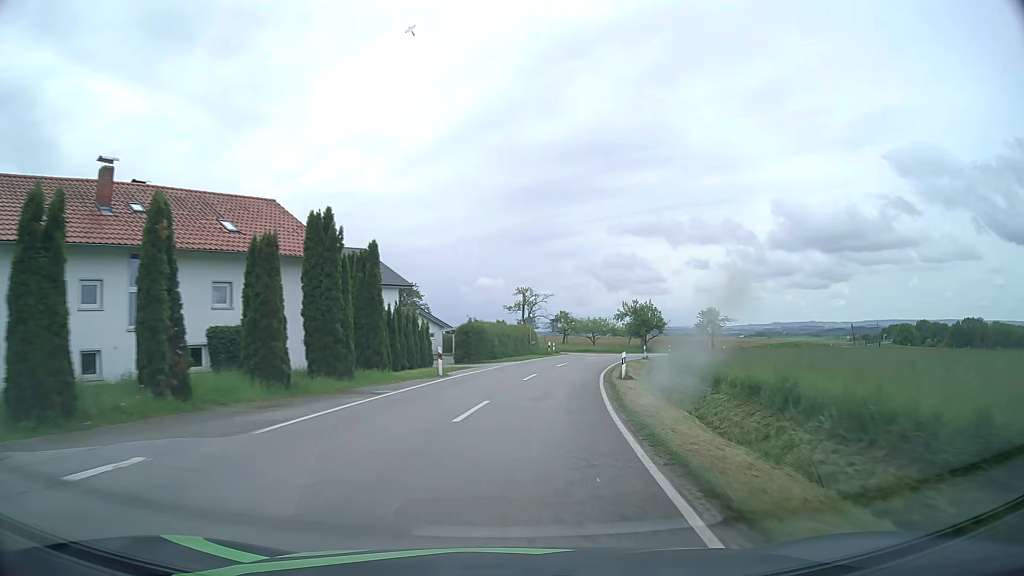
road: tertiary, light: Day
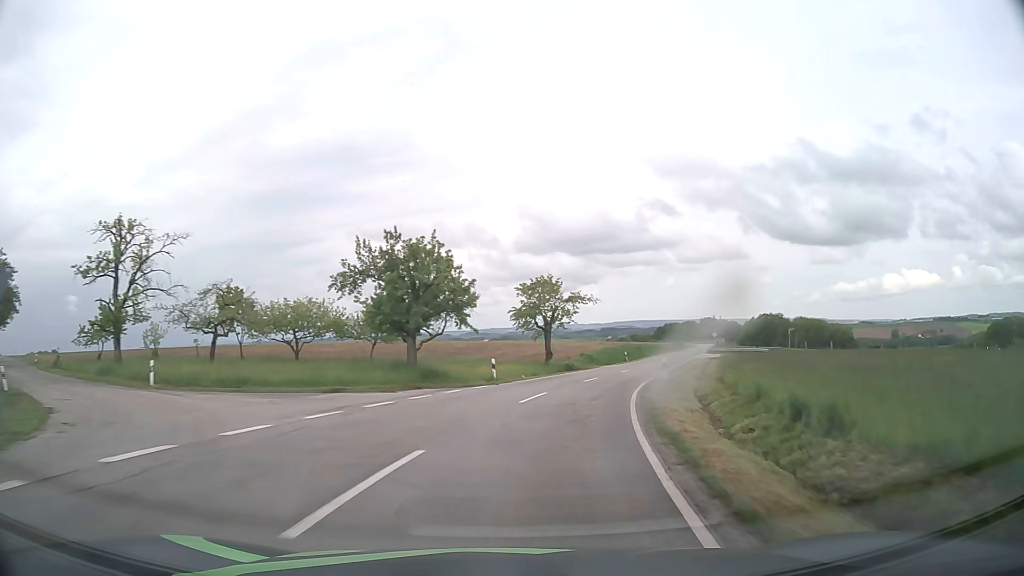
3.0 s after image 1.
(+9.3, +53.6) m; +22°
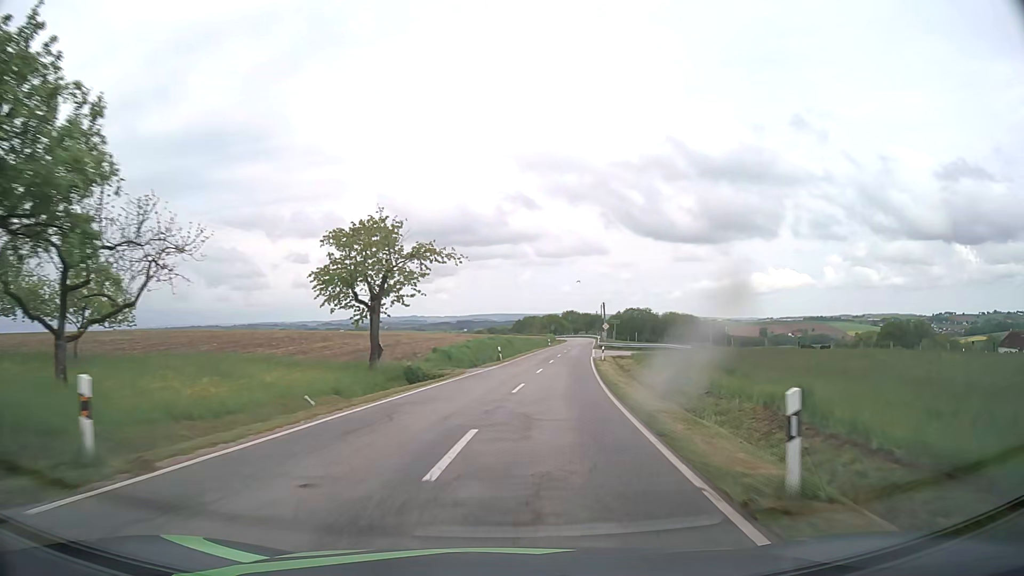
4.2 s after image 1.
(+2.4, +21.5) m; +12°
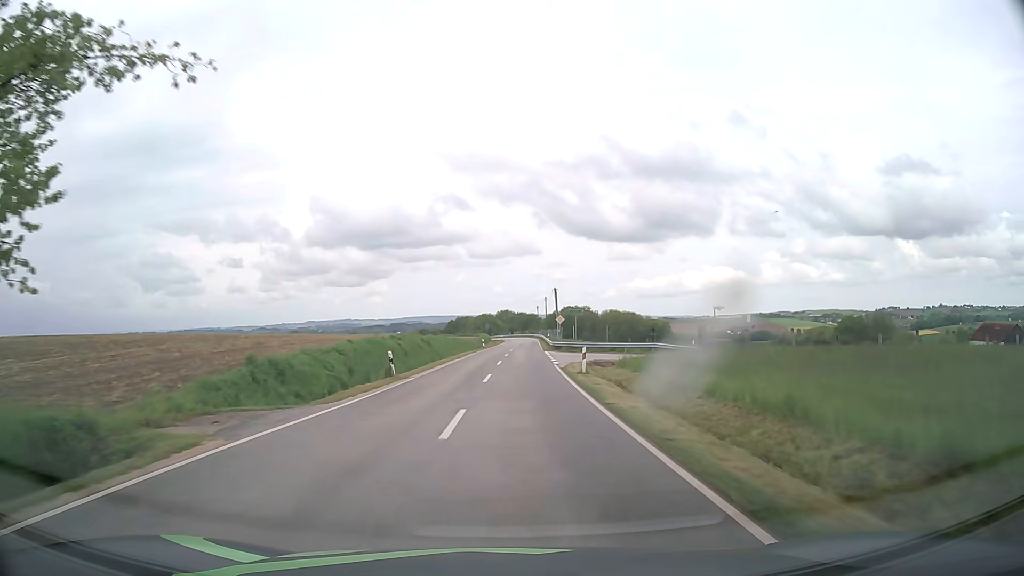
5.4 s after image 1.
(+1.4, +21.7) m; +6°
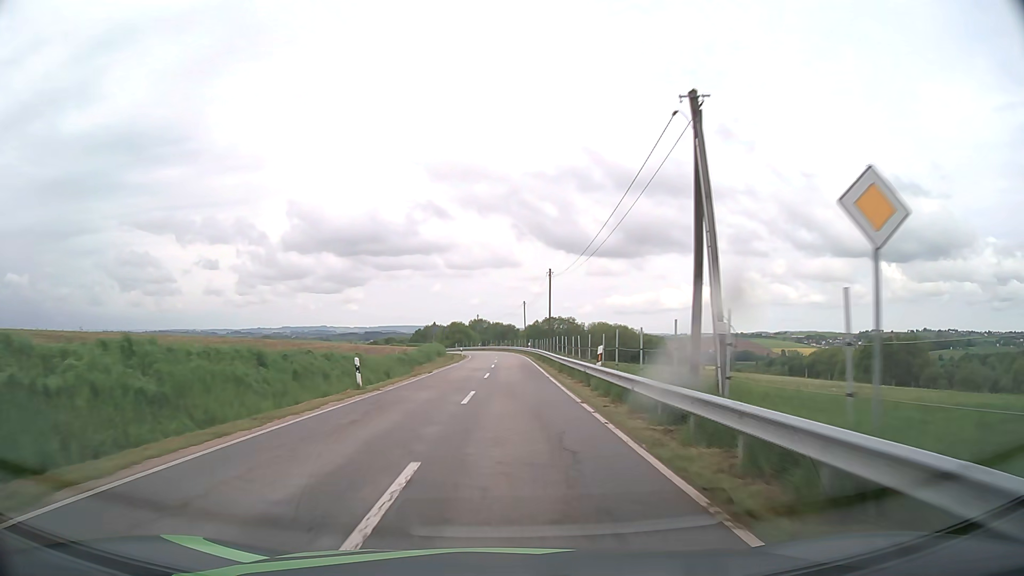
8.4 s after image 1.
(+1.2, +54.2) m; +2°
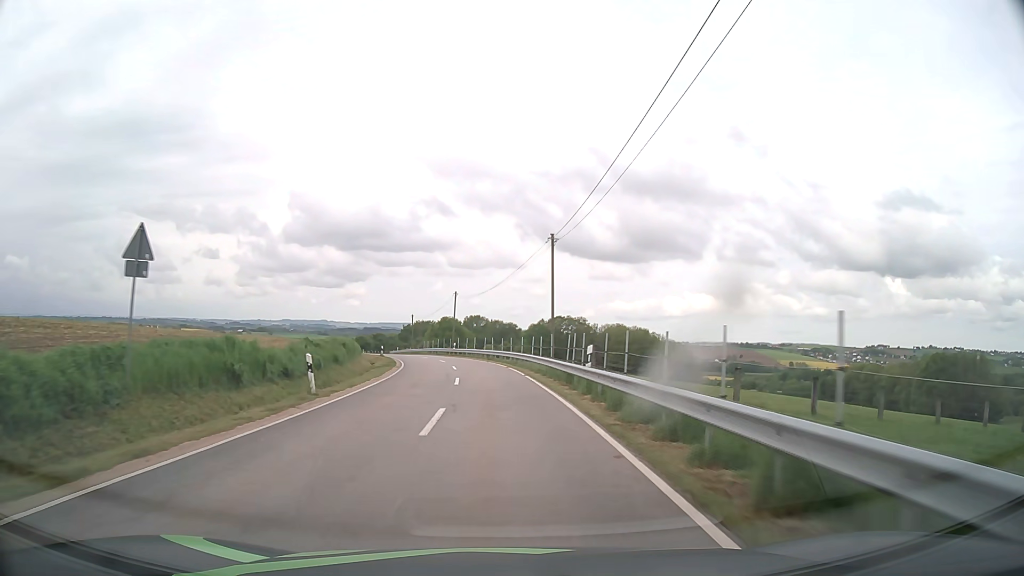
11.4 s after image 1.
(+0.3, +53.8) m; 0°
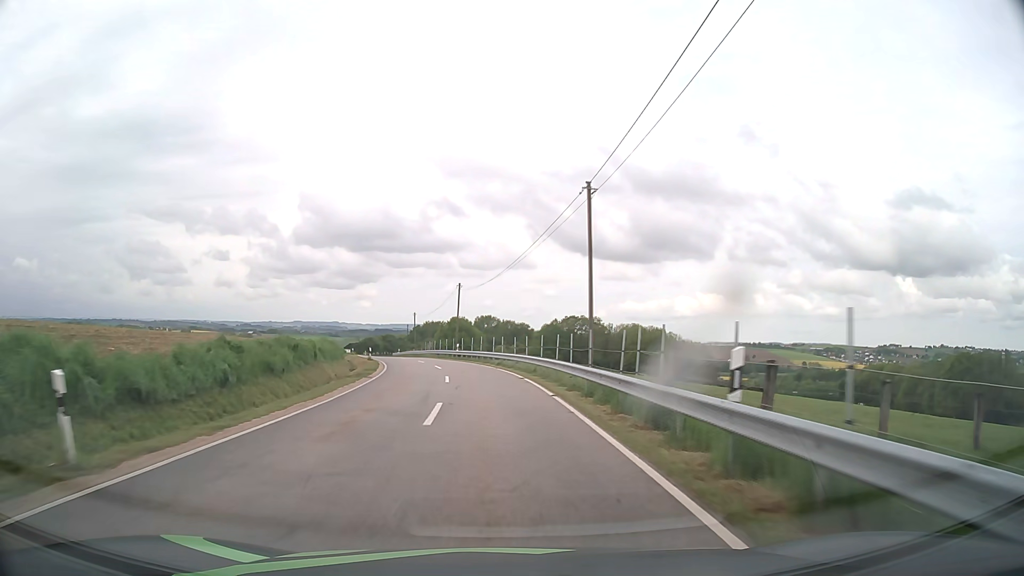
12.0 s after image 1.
(0.0, +10.7) m; -1°
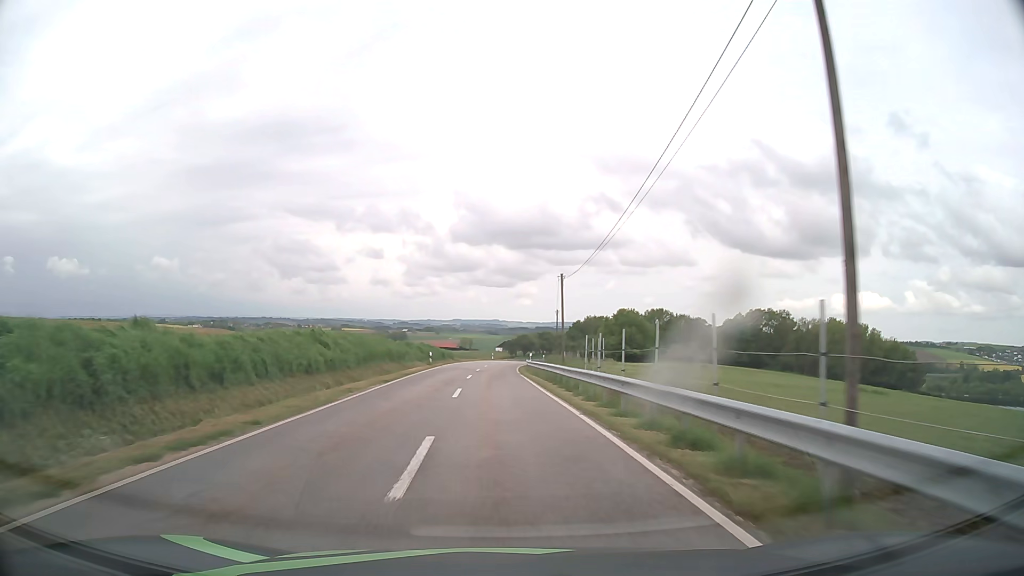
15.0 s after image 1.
(-5.9, +53.2) m; -14°
(0, +10) (0, +20) (0, +30) (-1, +40) (-1, +50) (0, +60) (0, +70) (+1, +80) (+2, +90) (+4, +100) m
